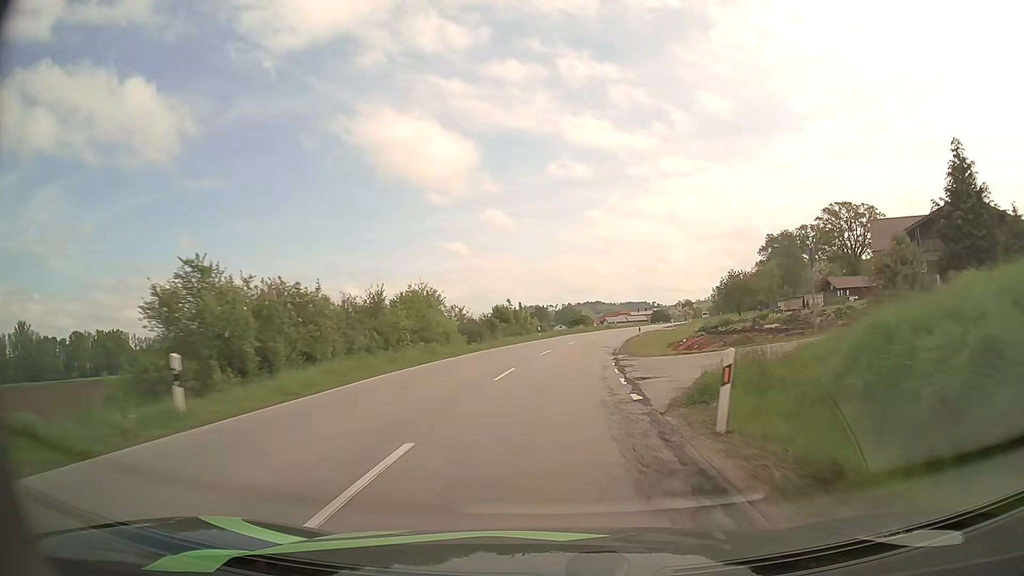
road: secondary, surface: asphalt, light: Day
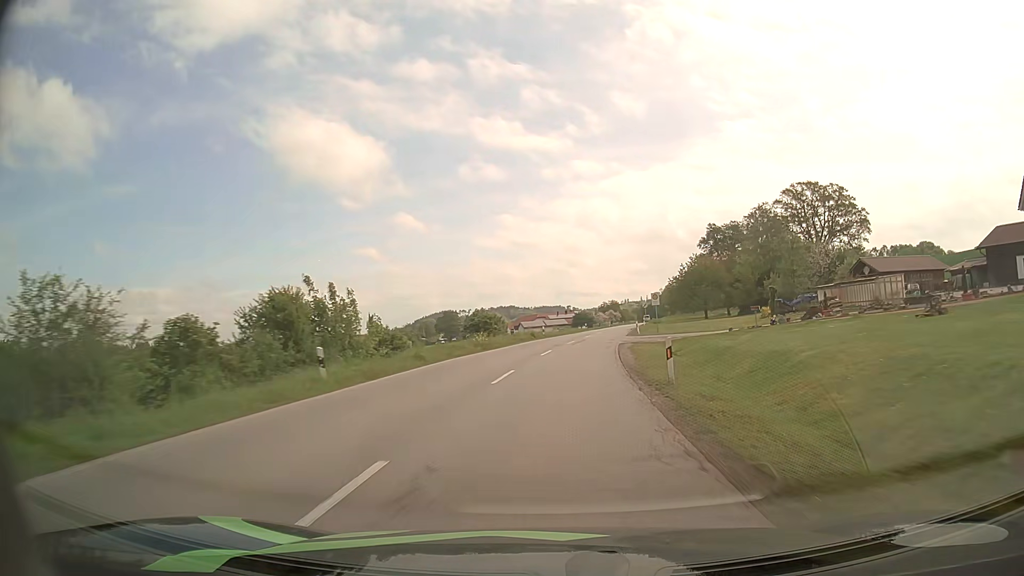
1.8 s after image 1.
(+2.5, +36.9) m; +7°
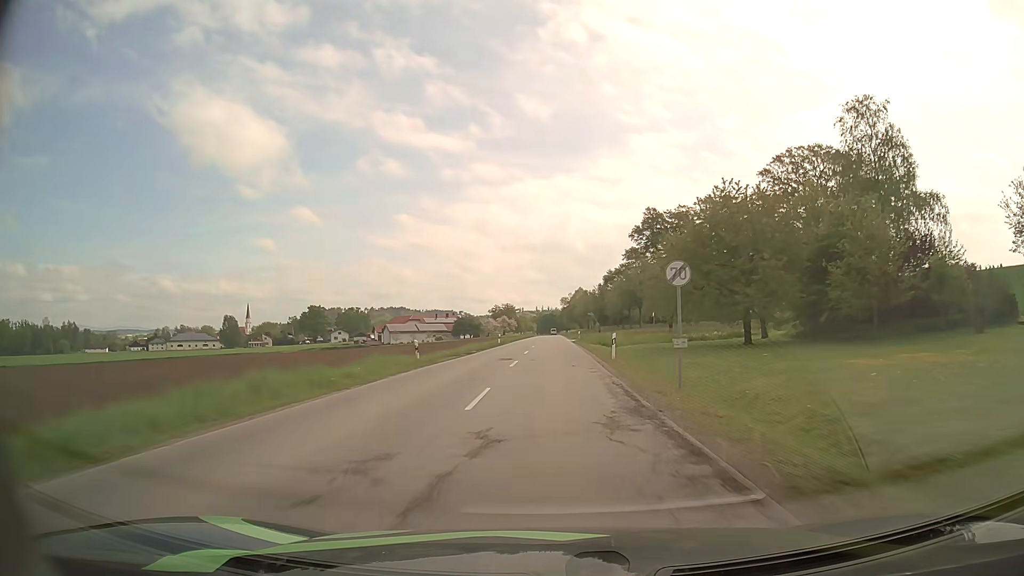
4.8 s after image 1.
(+5.9, +63.5) m; +9°
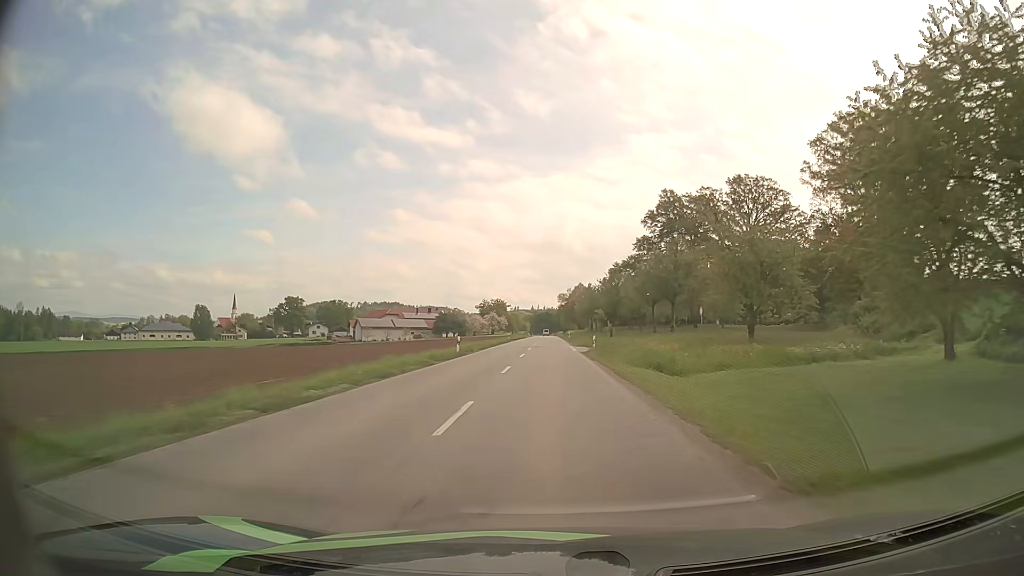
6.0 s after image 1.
(+0.1, +26.8) m; 0°
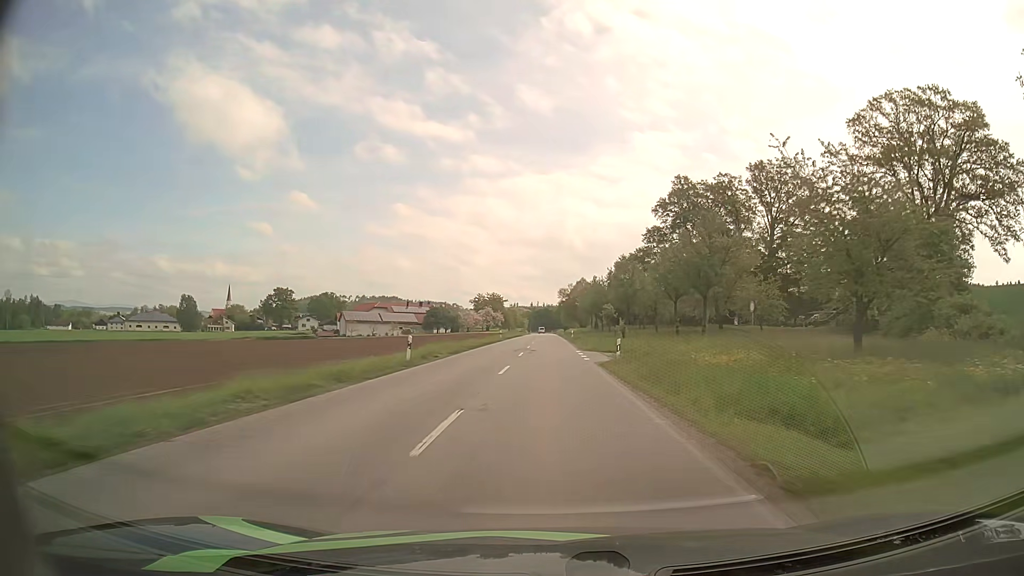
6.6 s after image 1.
(0.0, +13.5) m; 0°
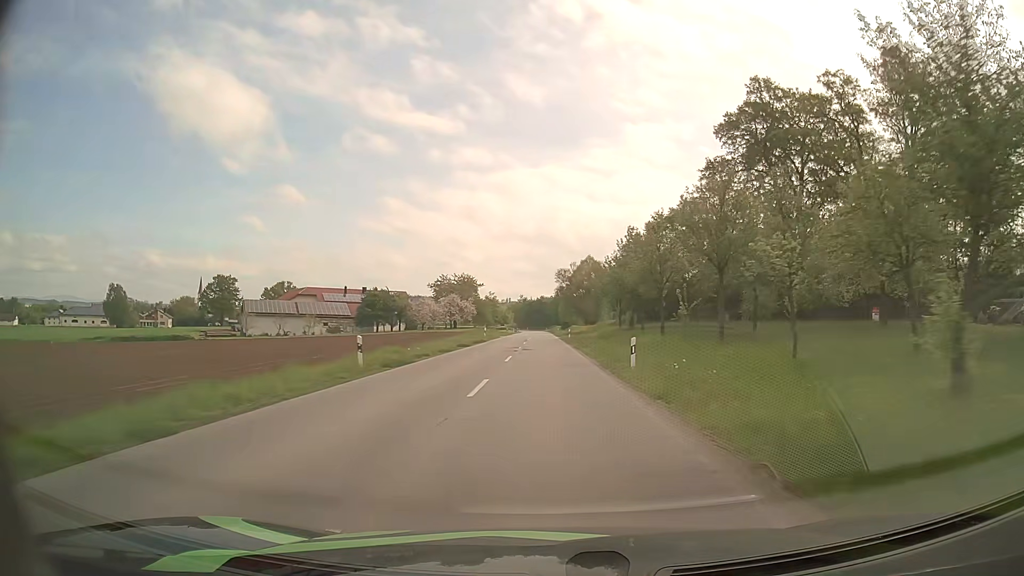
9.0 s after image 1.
(+0.1, +55.0) m; 0°
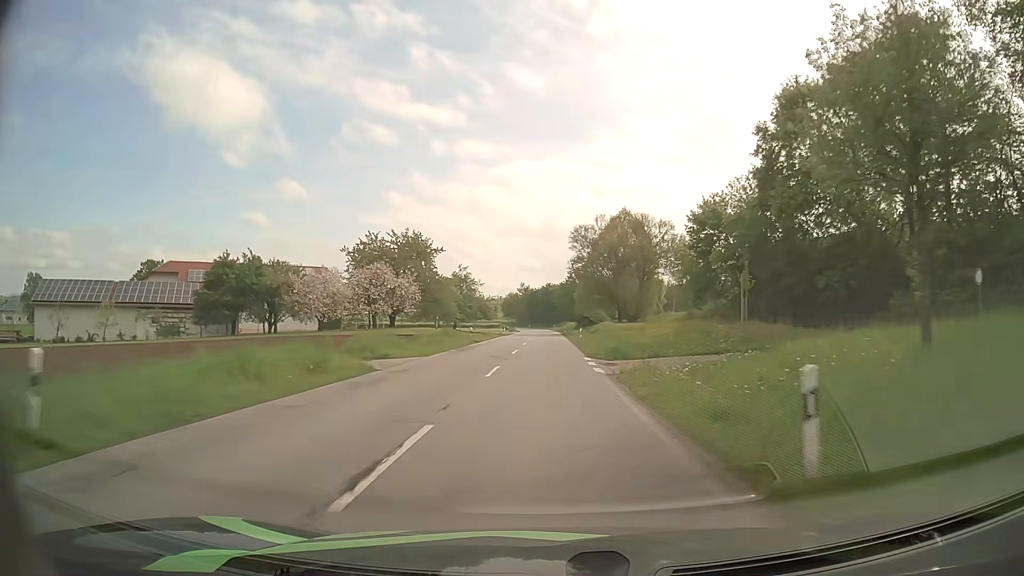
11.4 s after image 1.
(-0.1, +55.7) m; 0°
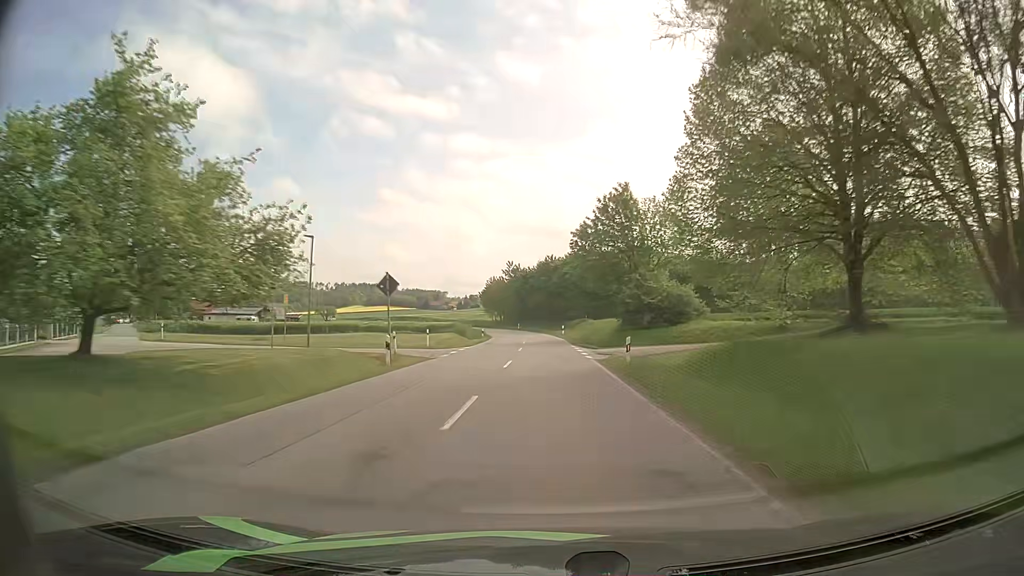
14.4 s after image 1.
(-0.2, +68.3) m; 0°
(0, +10) (0, +20) (0, +30) (0, +40) (0, +50) (-1, +60) (-1, +70) (-2, +80) (-4, +90) (-5, +100) m
